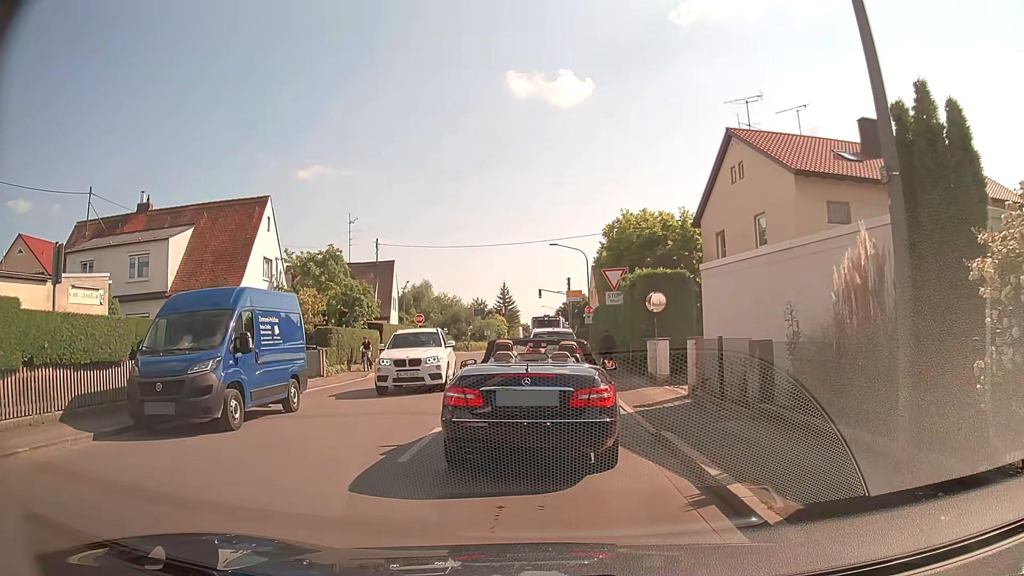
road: tertiary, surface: asphalt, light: Day
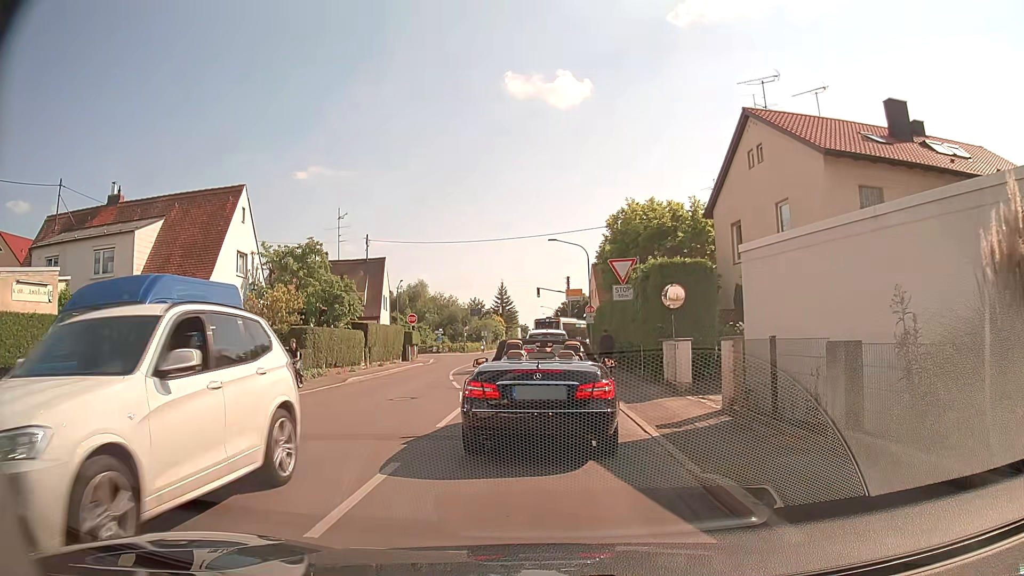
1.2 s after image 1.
(0.0, +3.1) m; -1°
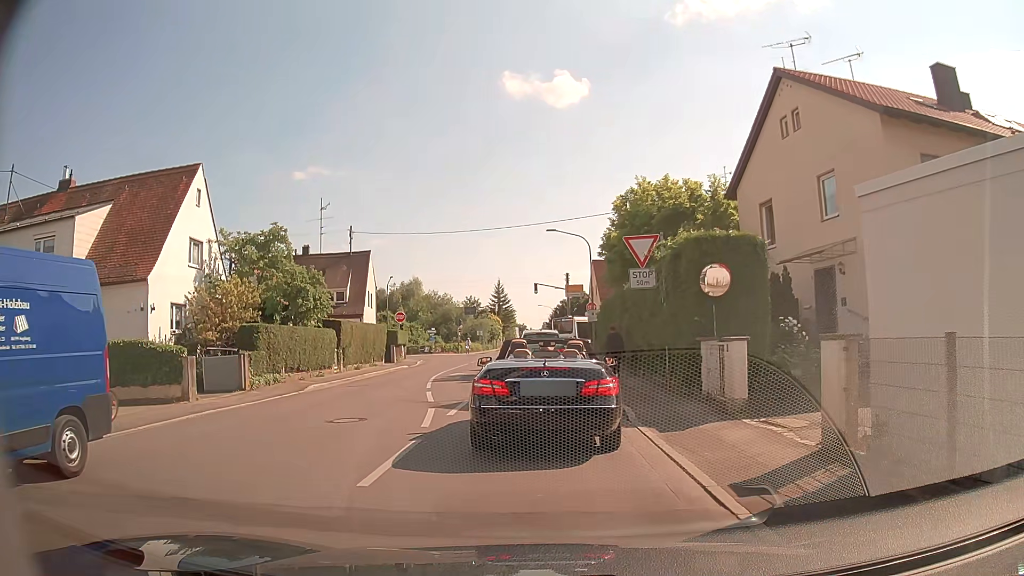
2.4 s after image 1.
(+0.1, +4.5) m; +3°
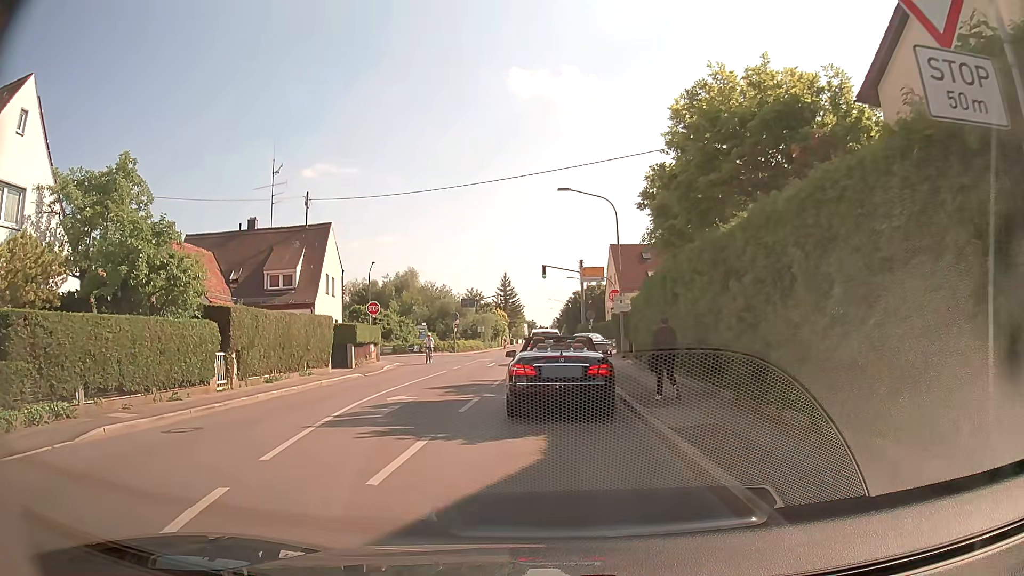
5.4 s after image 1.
(-0.5, +11.9) m; -3°
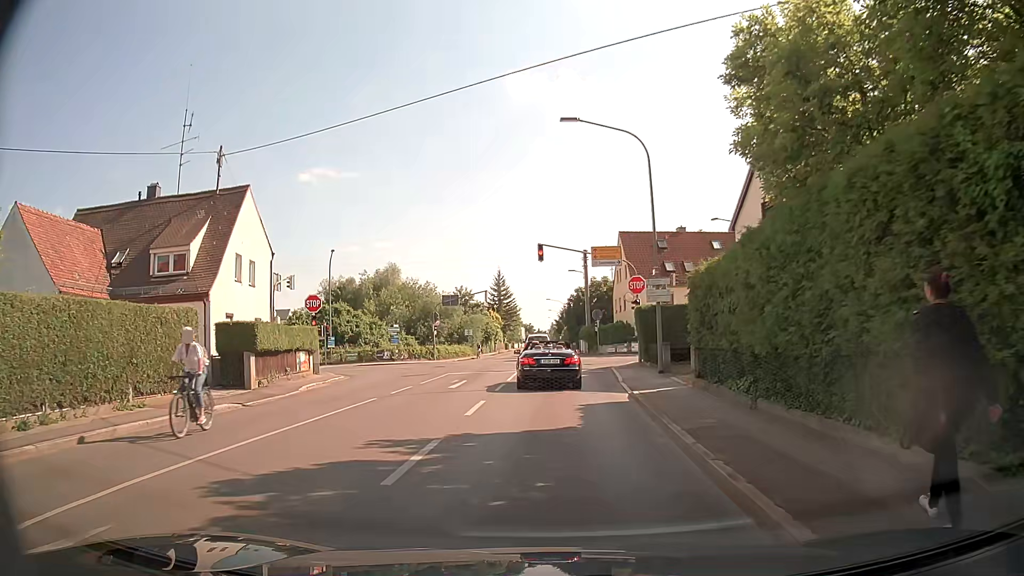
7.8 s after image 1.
(-0.1, +12.2) m; 0°
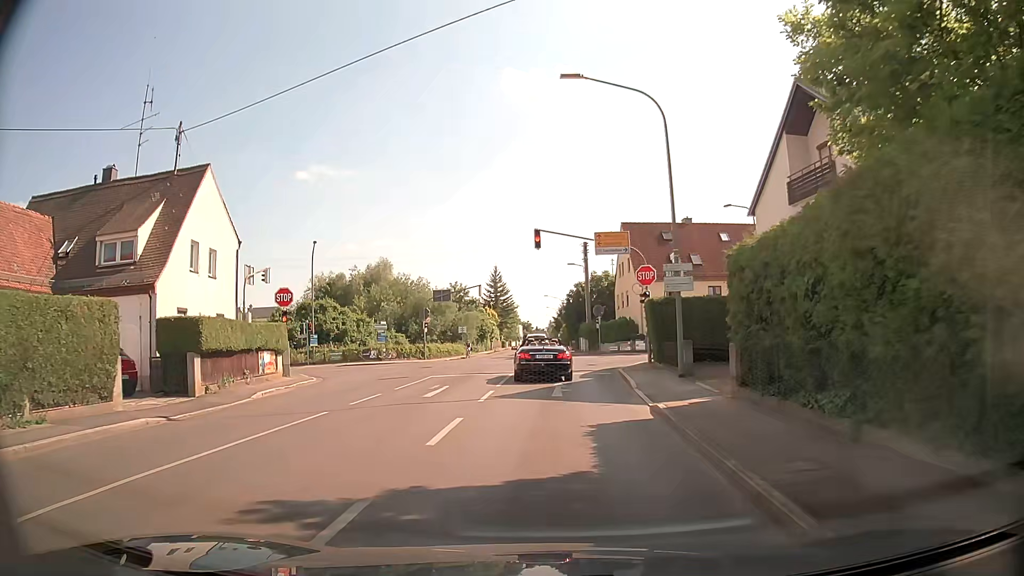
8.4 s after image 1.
(0.0, +3.8) m; 0°
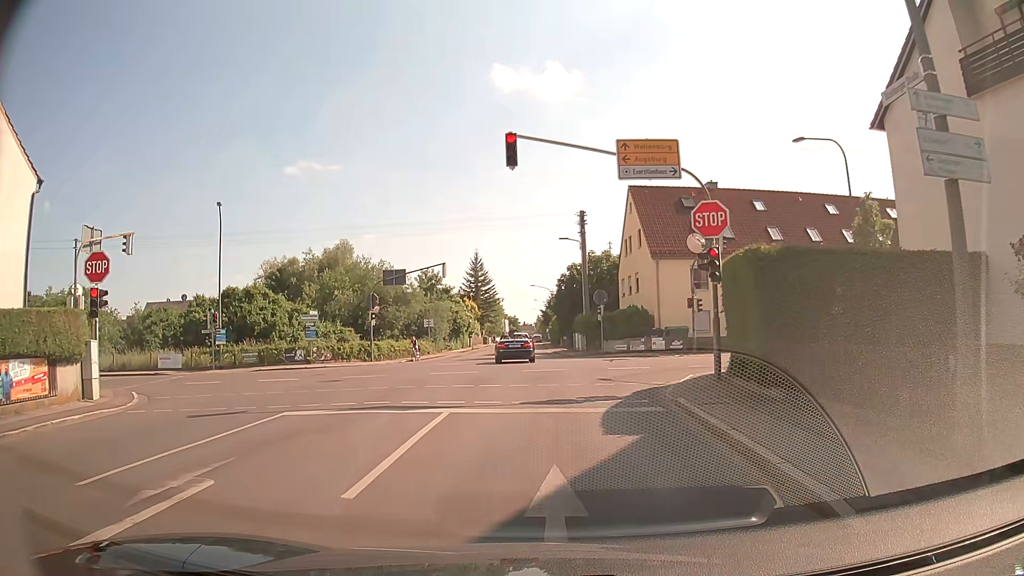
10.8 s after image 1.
(+0.3, +13.3) m; +2°
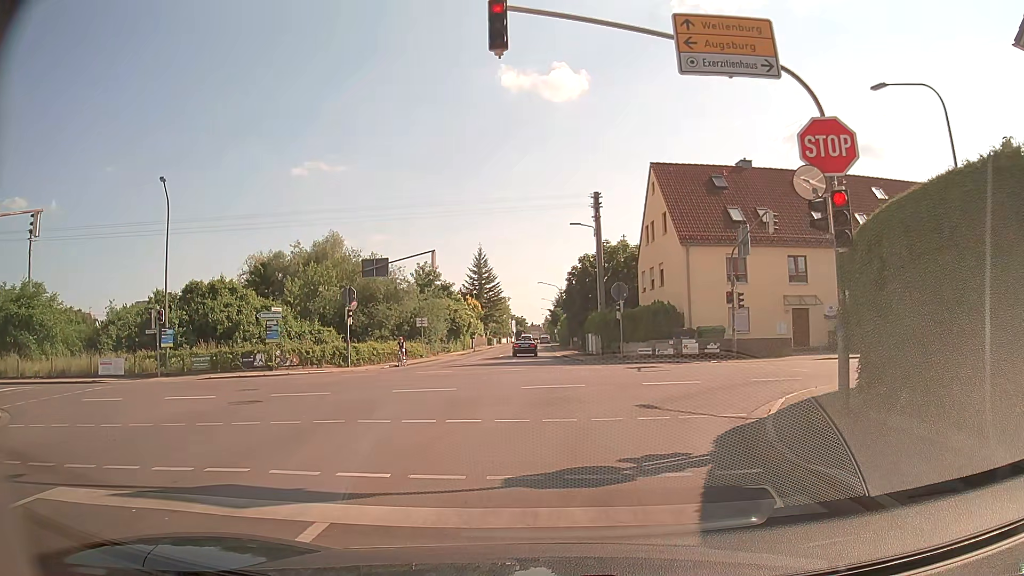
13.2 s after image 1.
(0.0, +6.4) m; +1°
